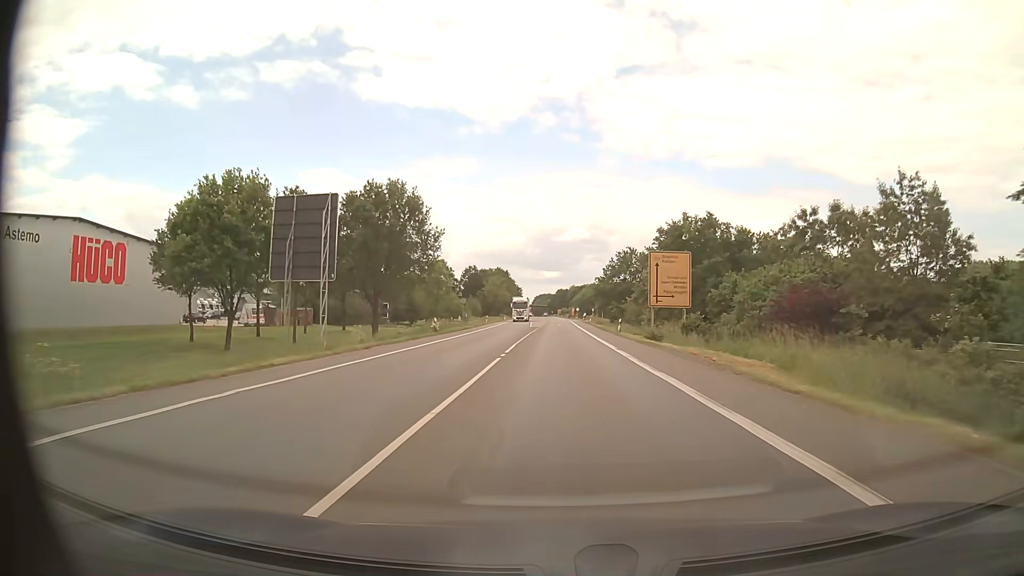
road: primary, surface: asphalt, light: Day
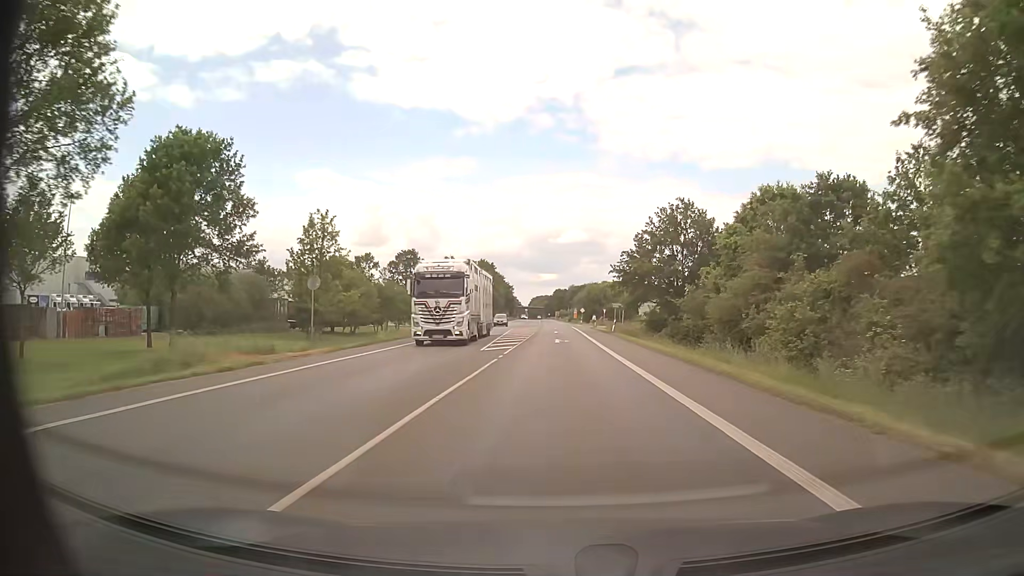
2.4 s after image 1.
(+0.1, +43.7) m; 0°
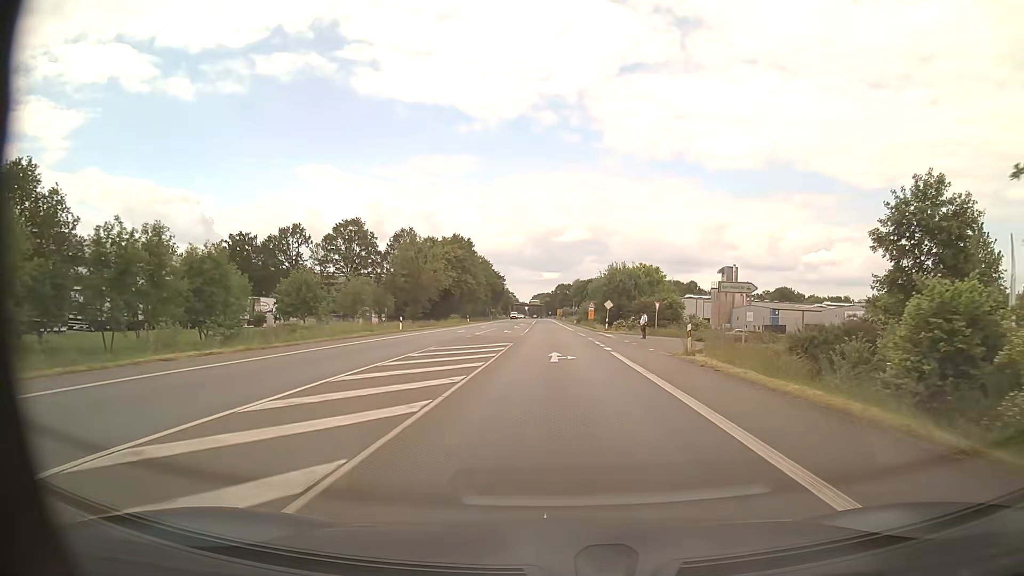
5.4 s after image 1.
(-0.1, +54.5) m; 0°
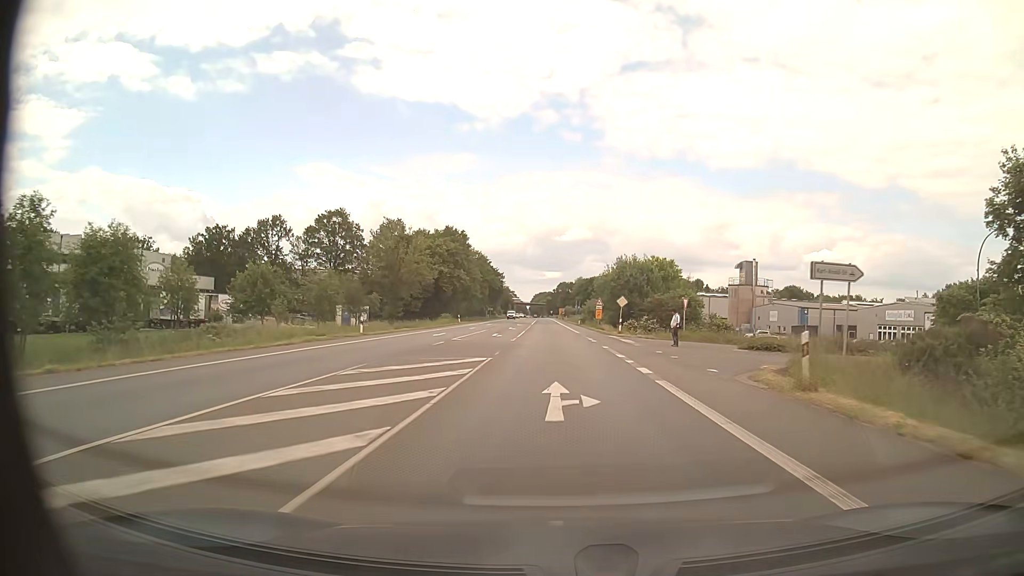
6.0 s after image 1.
(0.0, +10.9) m; 0°
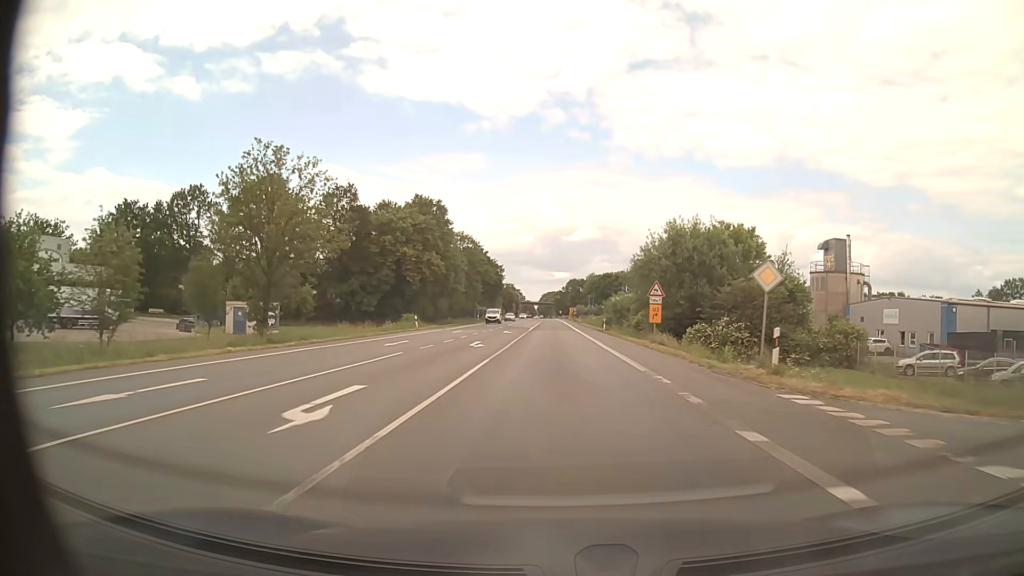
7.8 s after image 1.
(-0.2, +32.7) m; -1°
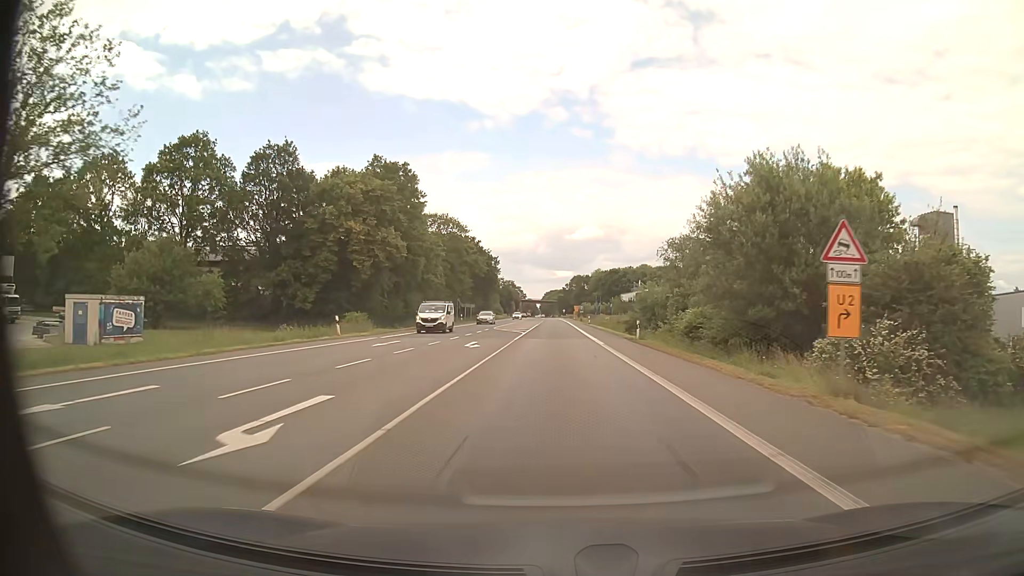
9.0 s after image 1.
(-0.1, +21.8) m; 0°
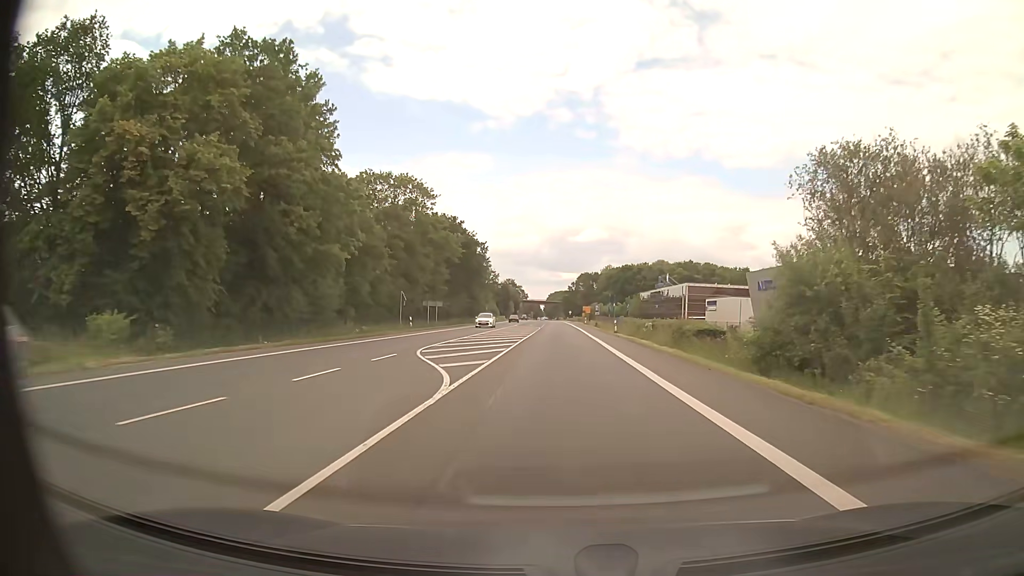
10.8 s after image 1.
(-0.2, +32.8) m; 0°
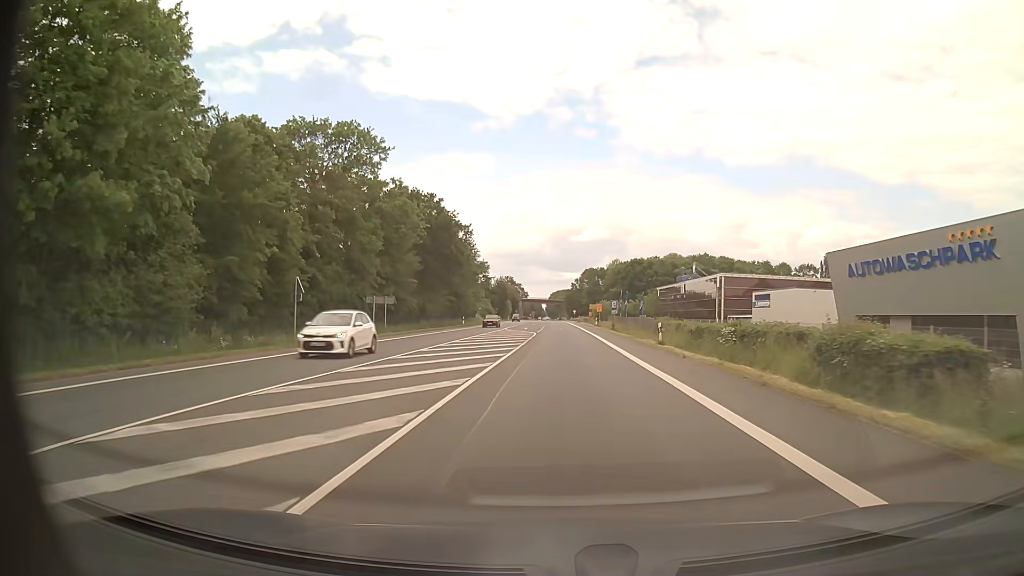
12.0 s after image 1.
(-0.1, +21.9) m; 0°
(0, +10) (0, +20) (0, +30) (0, +40) (0, +50) (0, +60) (0, +70) (0, +80) (0, +90) (0, +100) m
